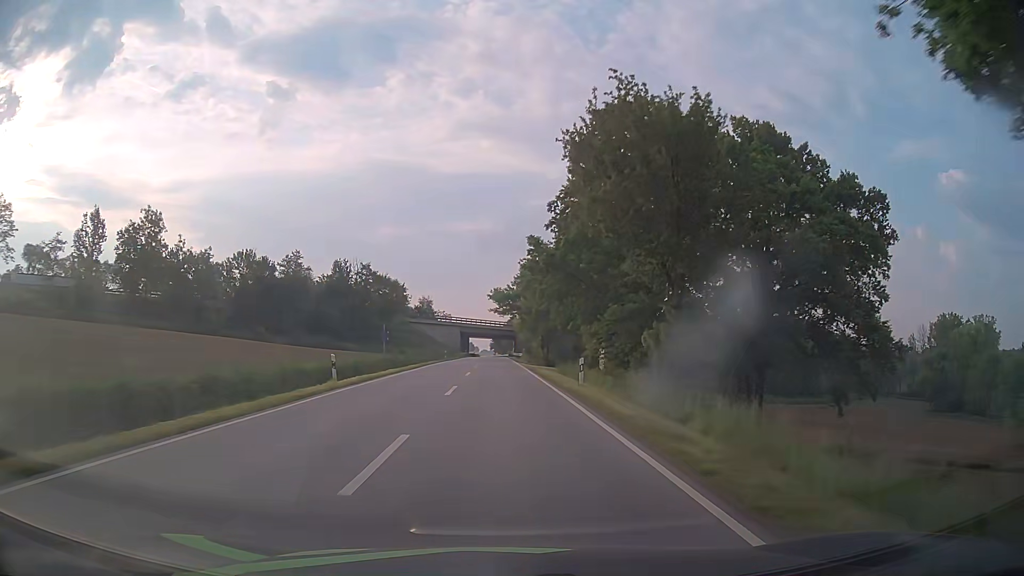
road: secondary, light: Day
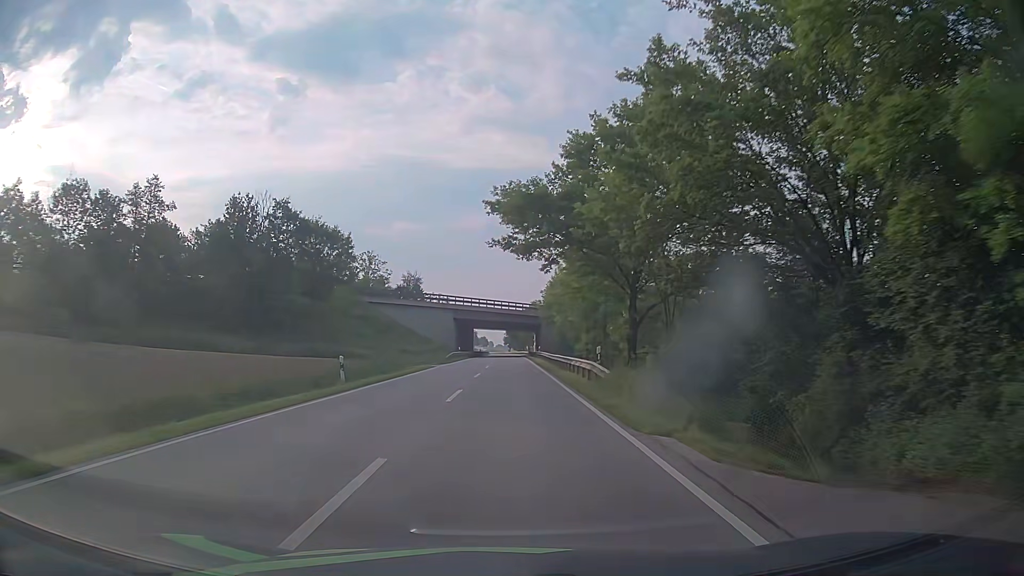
(-0.6, +50.4) m; -1°
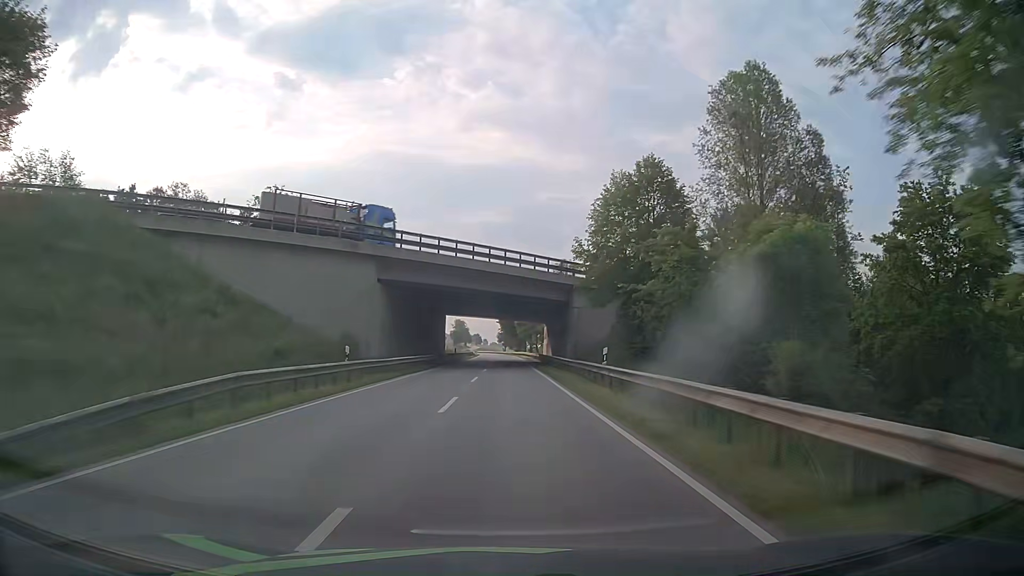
(-0.1, +50.4) m; 0°
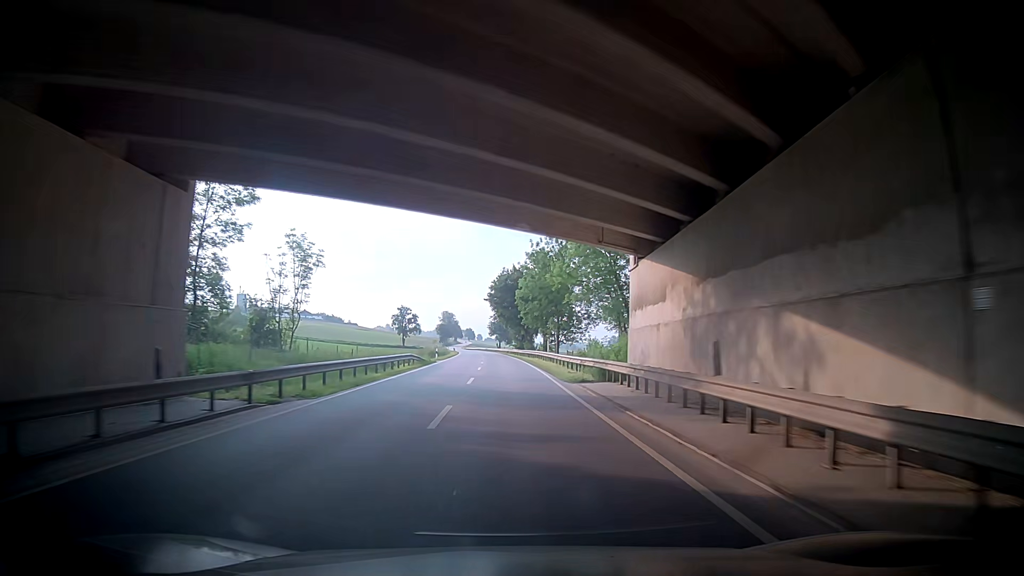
(+0.4, +63.0) m; +2°
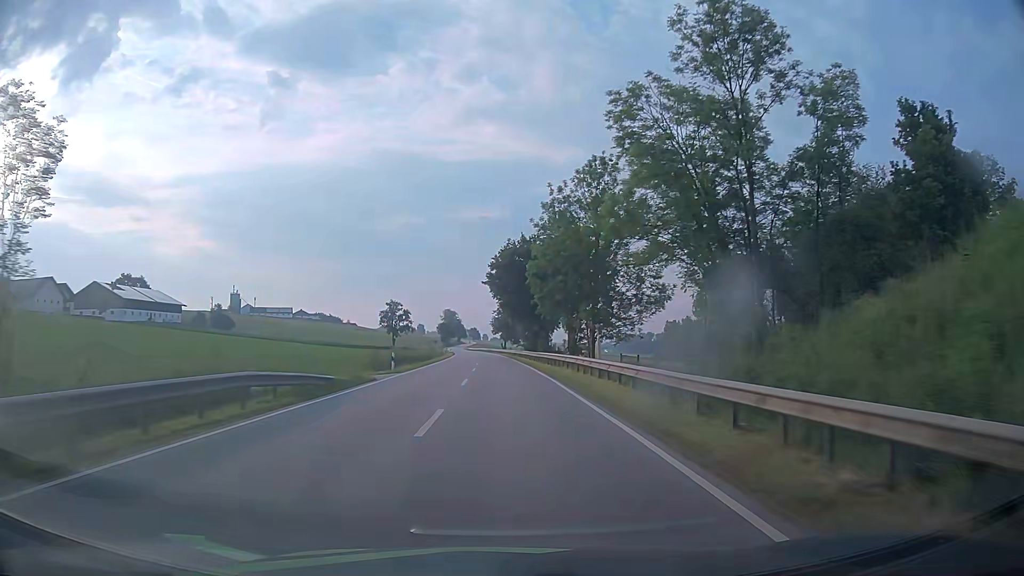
(-0.1, +25.1) m; -2°
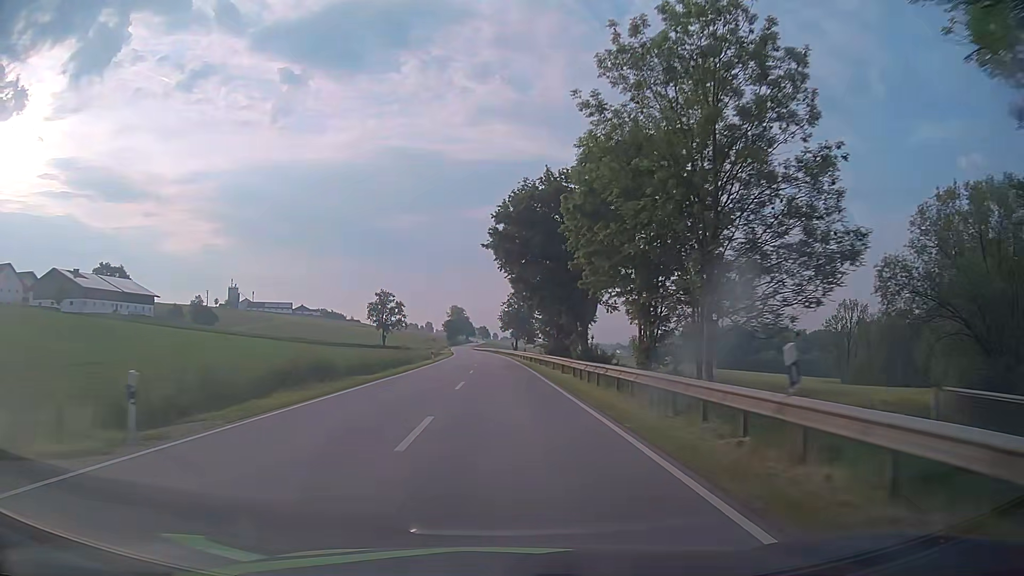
(-0.4, +25.1) m; -2°
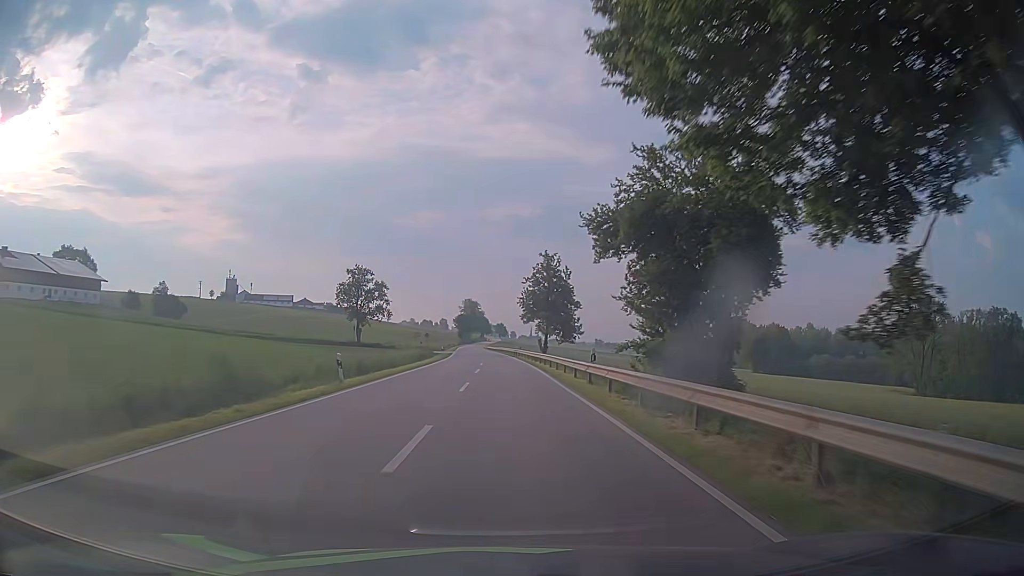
(-0.4, +37.6) m; -1°
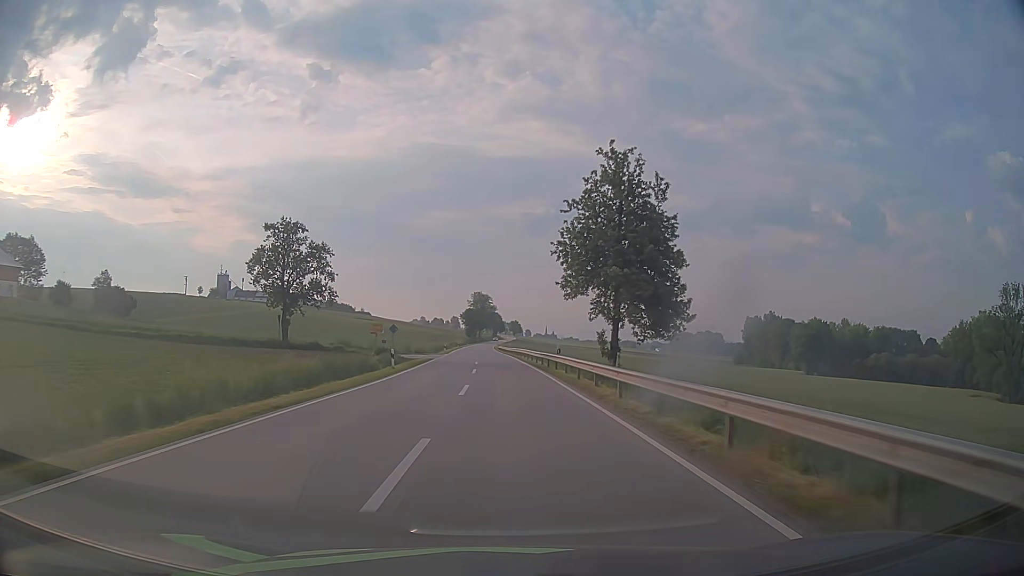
(-0.5, +37.7) m; -1°
(0, +10) (0, +20) (0, +30) (-1, +40) (-1, +50) (-1, +60) (-2, +70) (-2, +80) (-3, +90) (-3, +100) m
